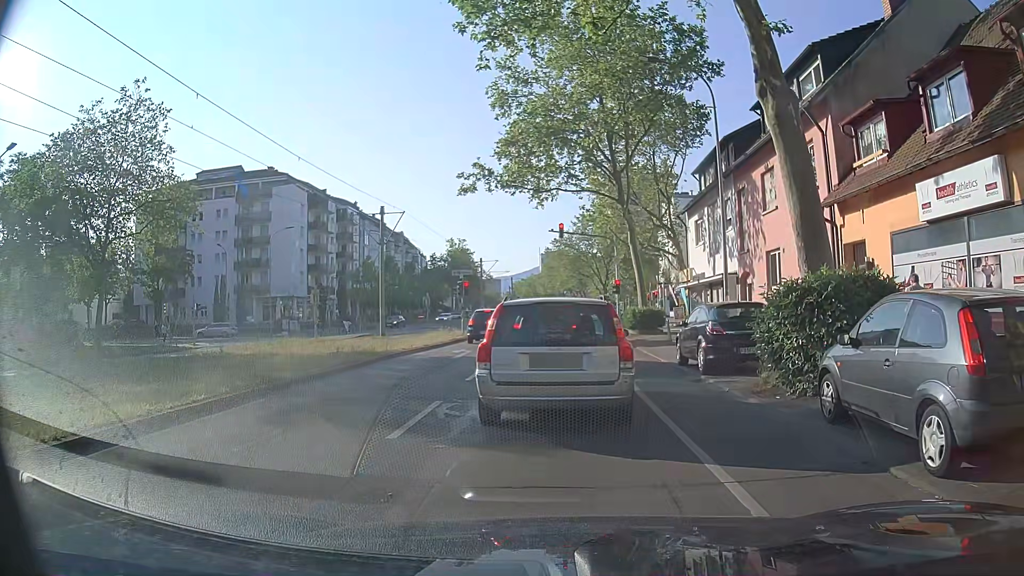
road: tertiary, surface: asphalt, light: Day
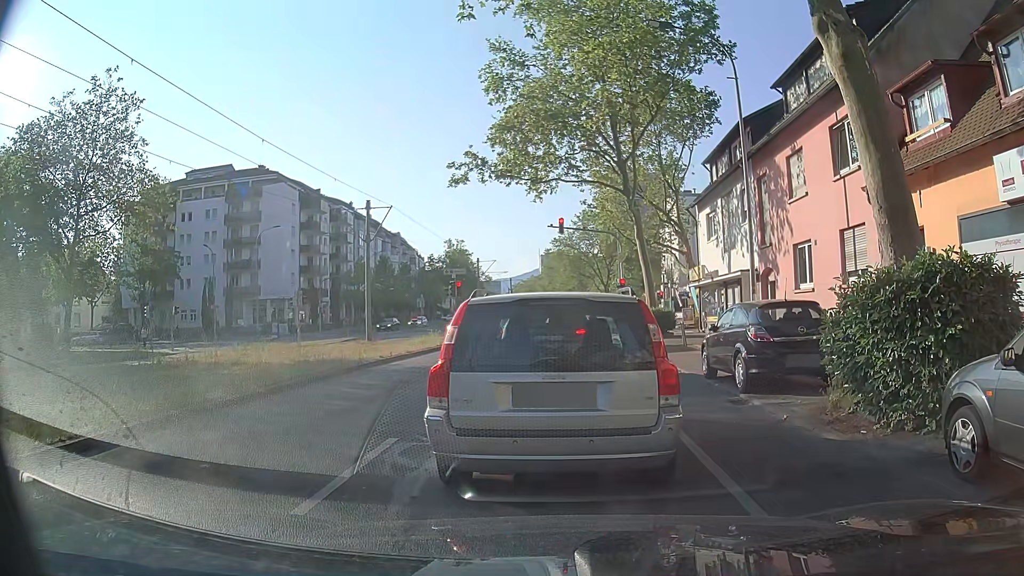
(0.0, +2.6) m; -1°
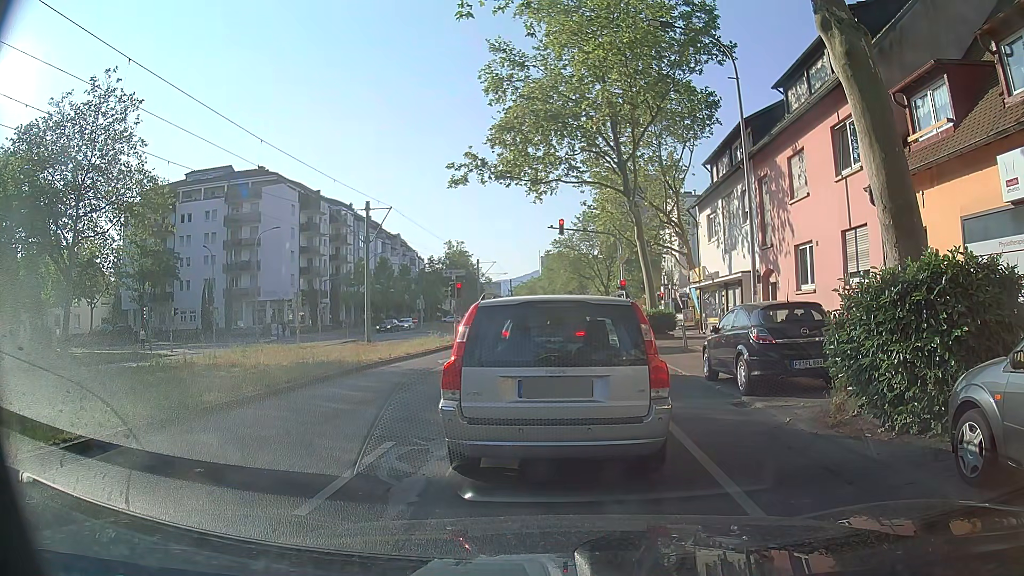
(0.0, +0.2) m; 0°
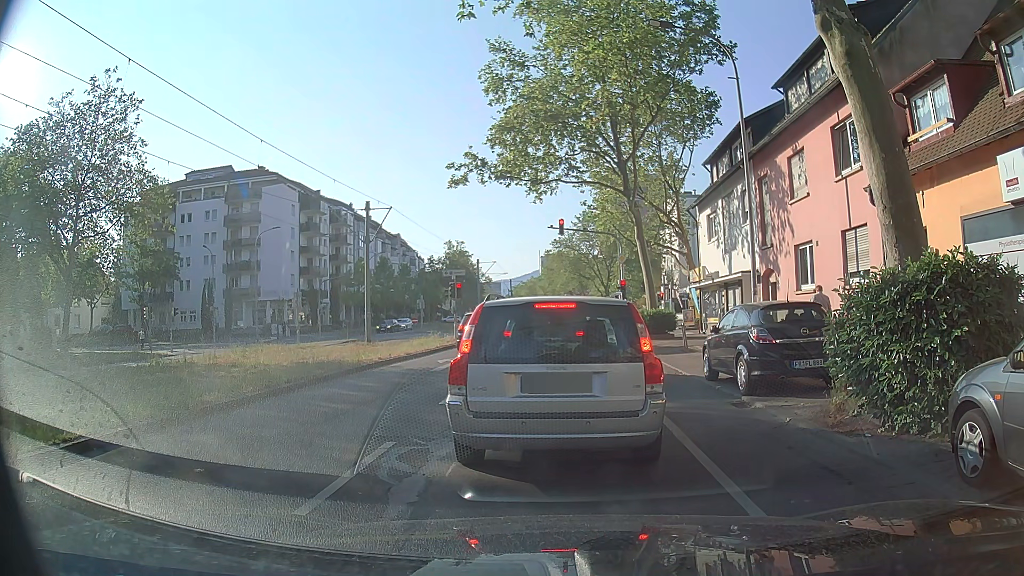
(0.0, 0.0) m; 0°
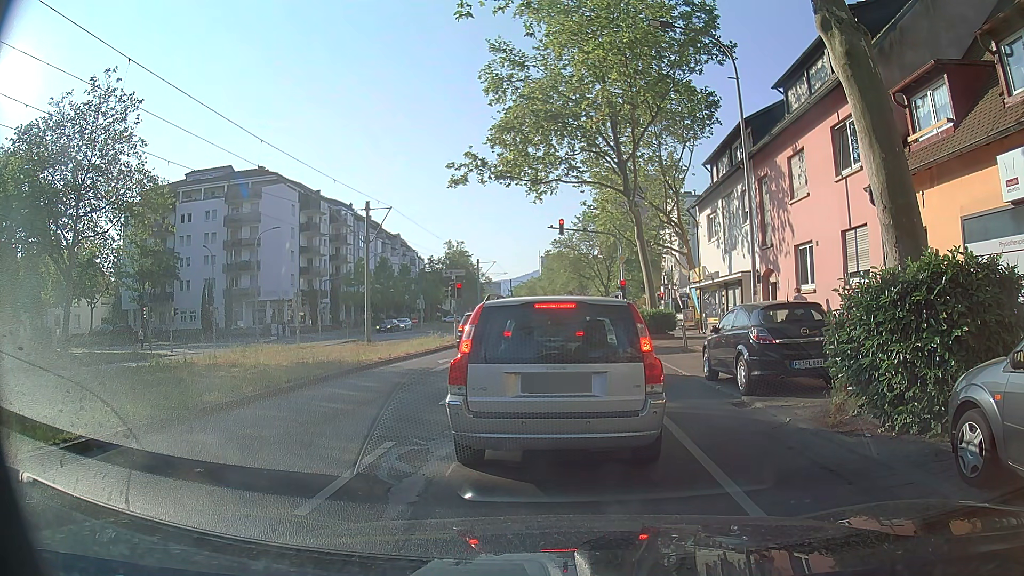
(0.0, 0.0) m; 0°
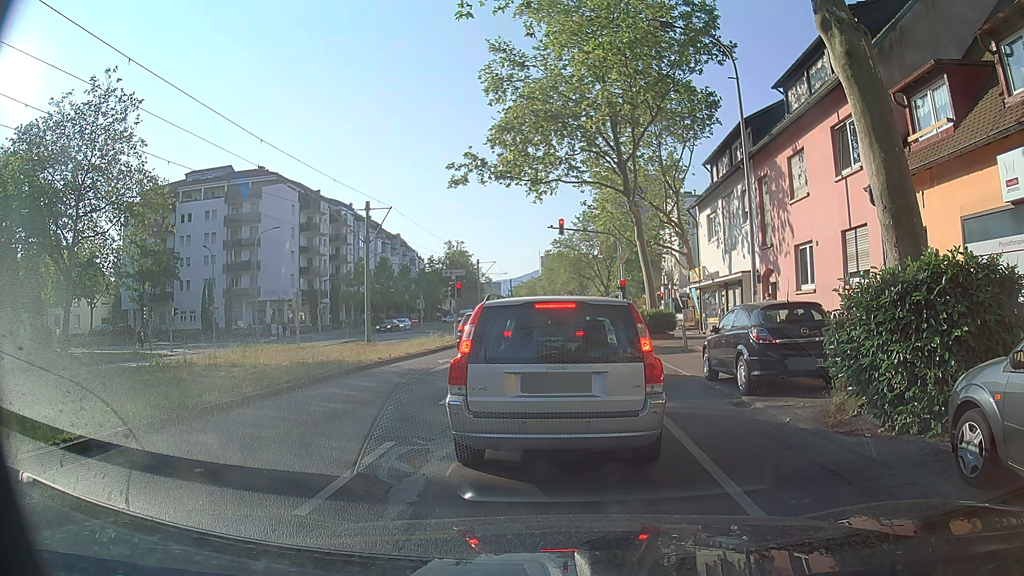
(0.0, 0.0) m; 0°
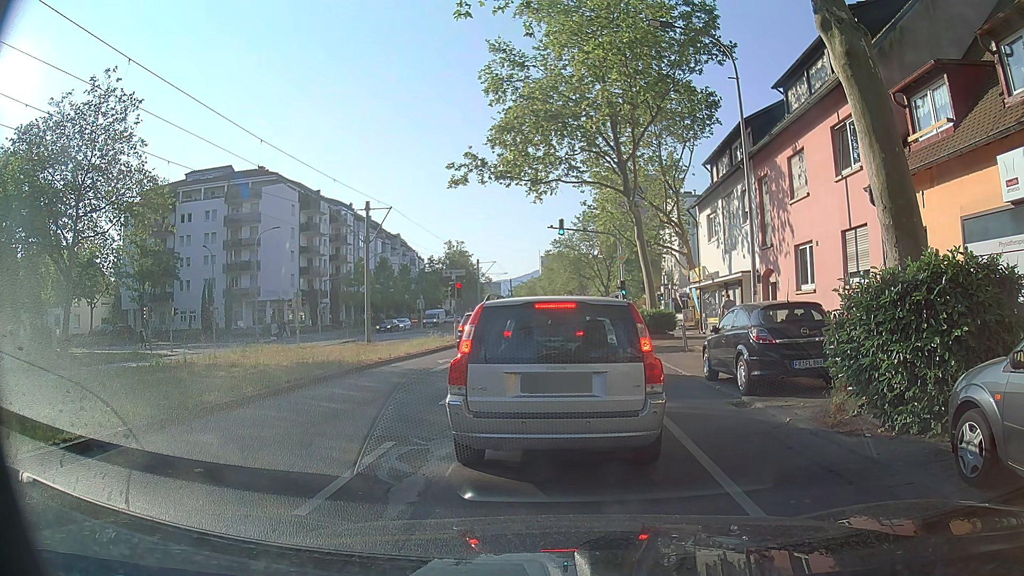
(0.0, 0.0) m; 0°
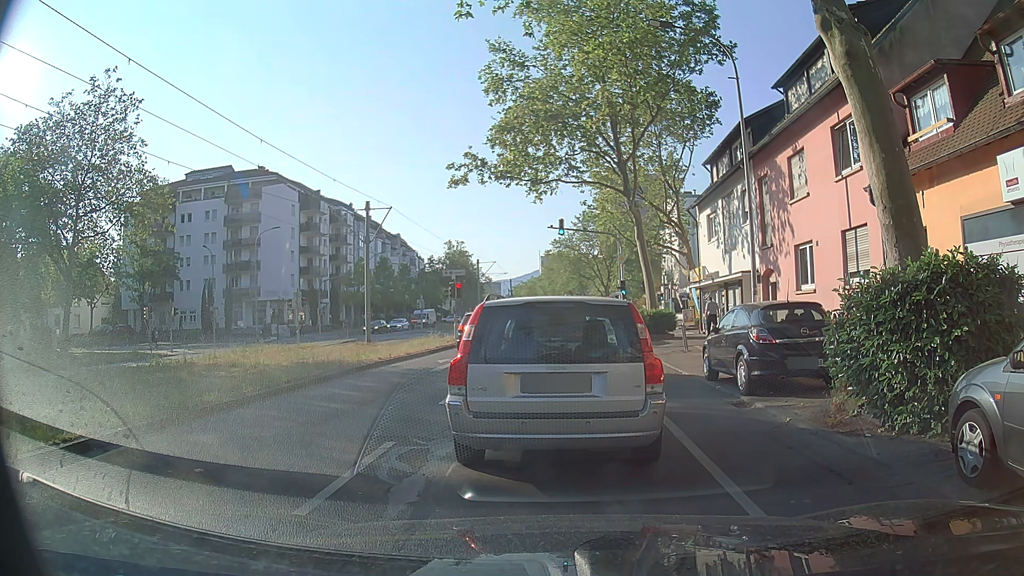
(0.0, 0.0) m; 0°
(0, +10) (0, +20) (0, +30) (0, +40) (-1, +50) (-1, +60) (-1, +70) (-1, +80) (-1, +90) (-1, +100) m
